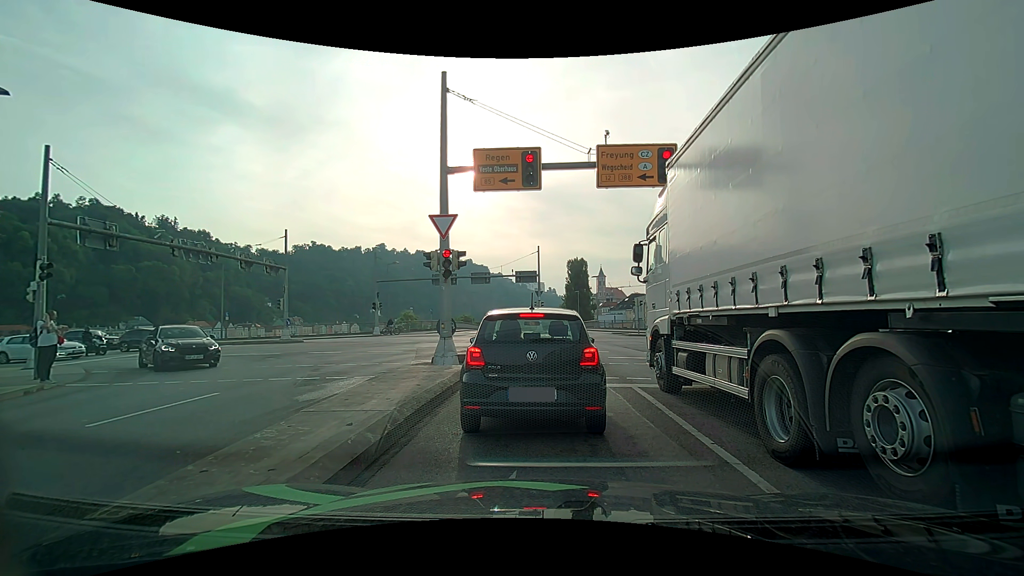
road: primary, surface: asphalt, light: Day
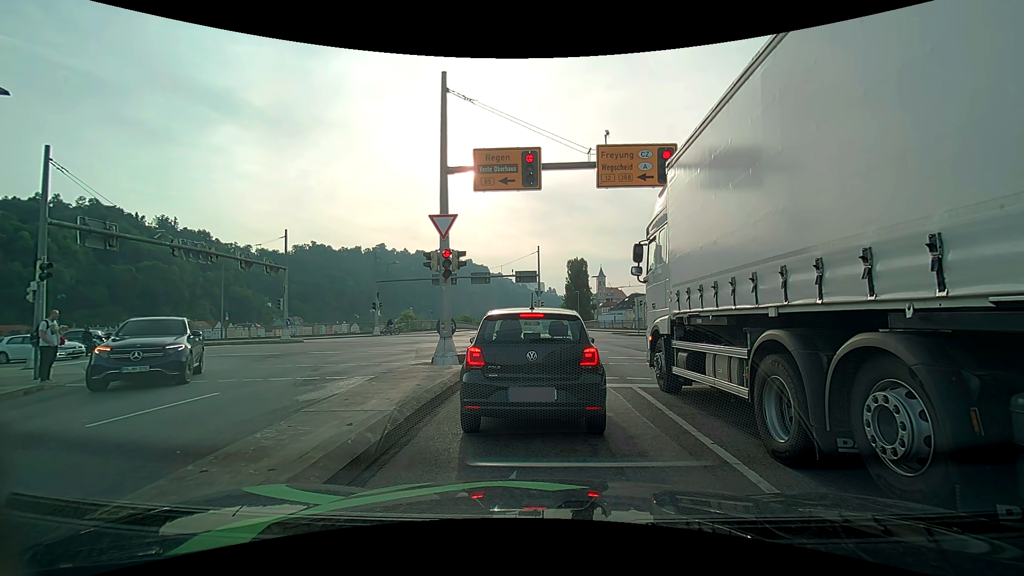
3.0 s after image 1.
(0.0, 0.0) m; 0°
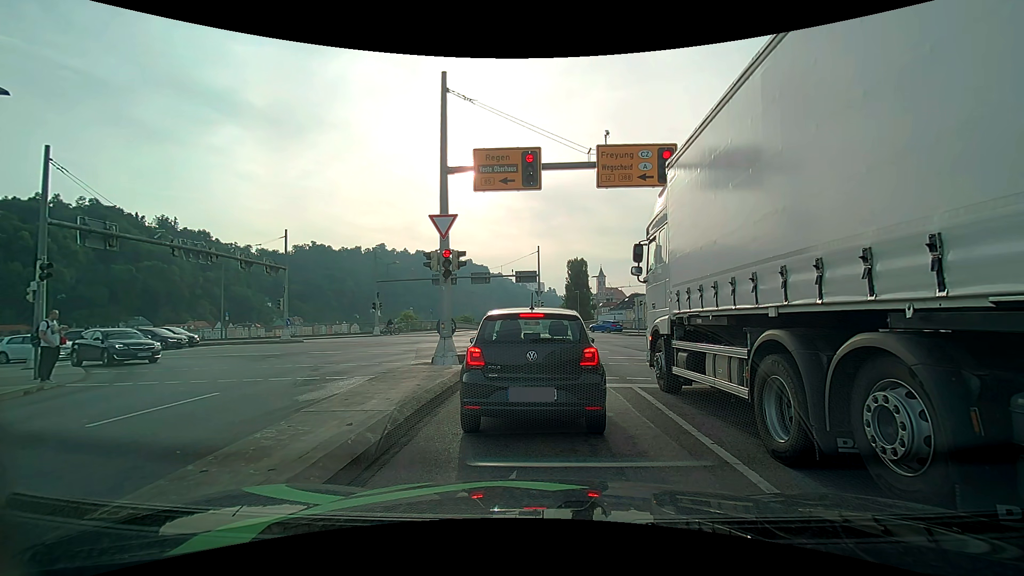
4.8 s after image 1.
(0.0, 0.0) m; 0°
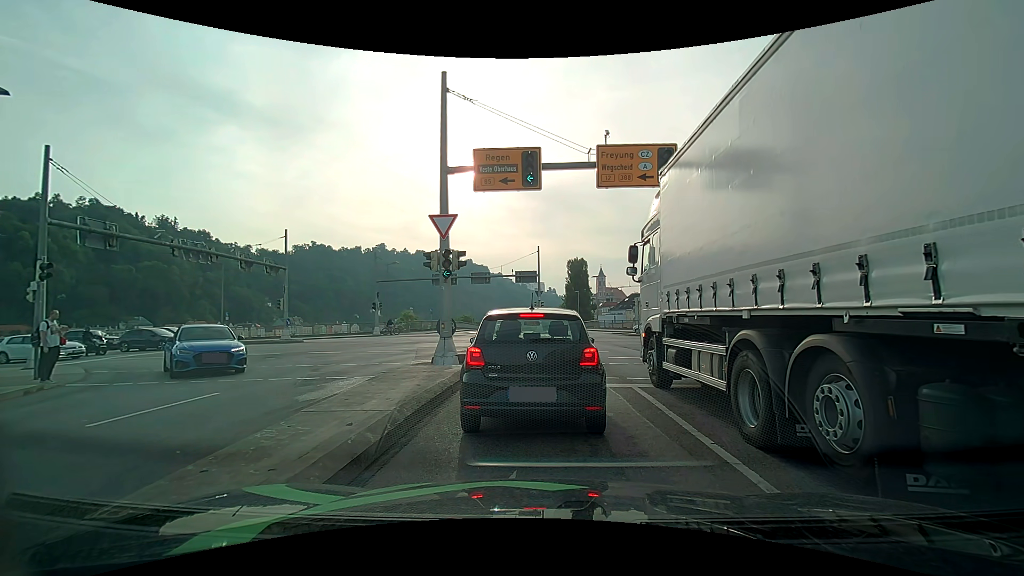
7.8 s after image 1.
(0.0, 0.0) m; 0°
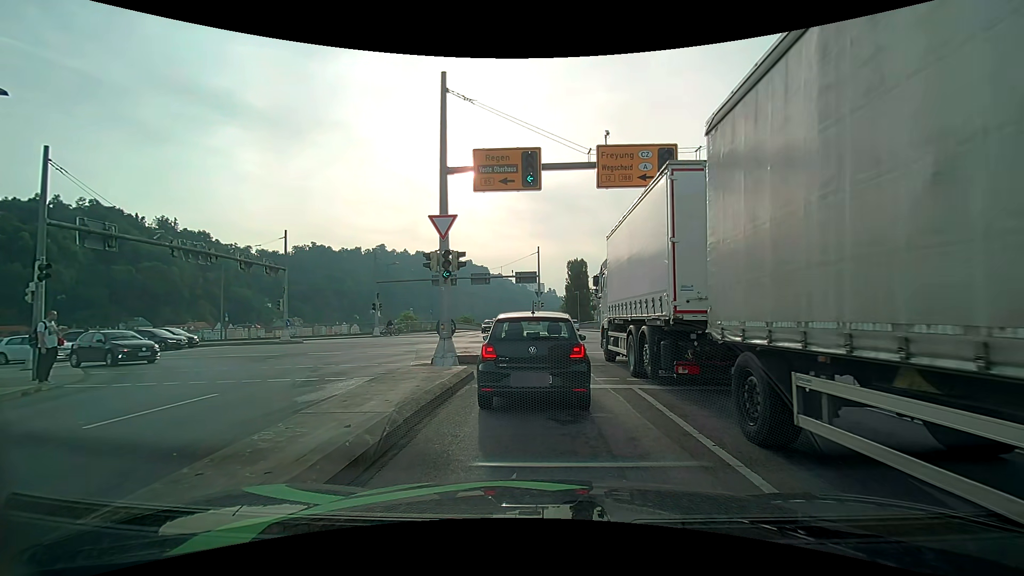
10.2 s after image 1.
(0.0, 0.0) m; 0°
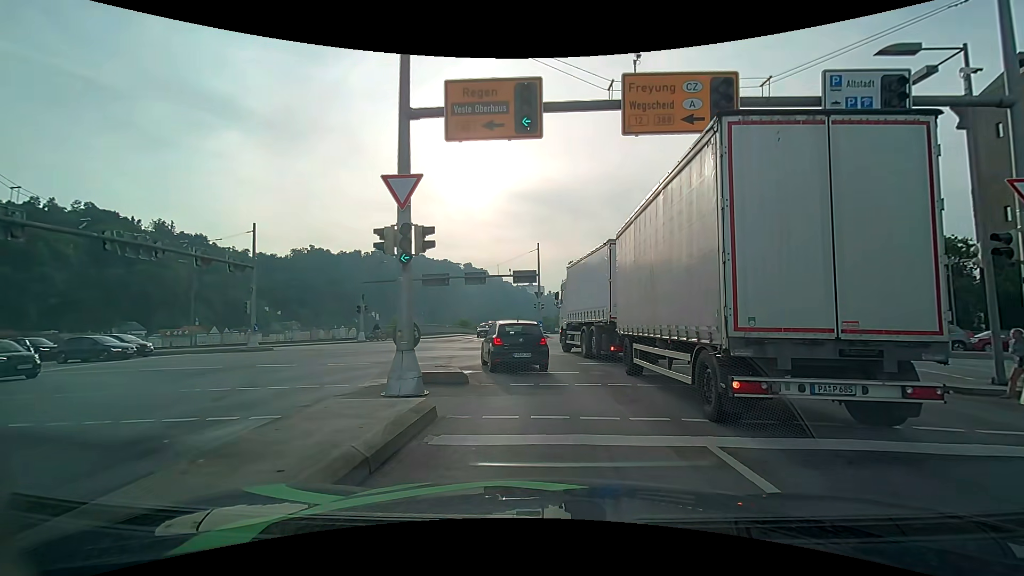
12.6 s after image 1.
(-0.2, +4.7) m; -2°
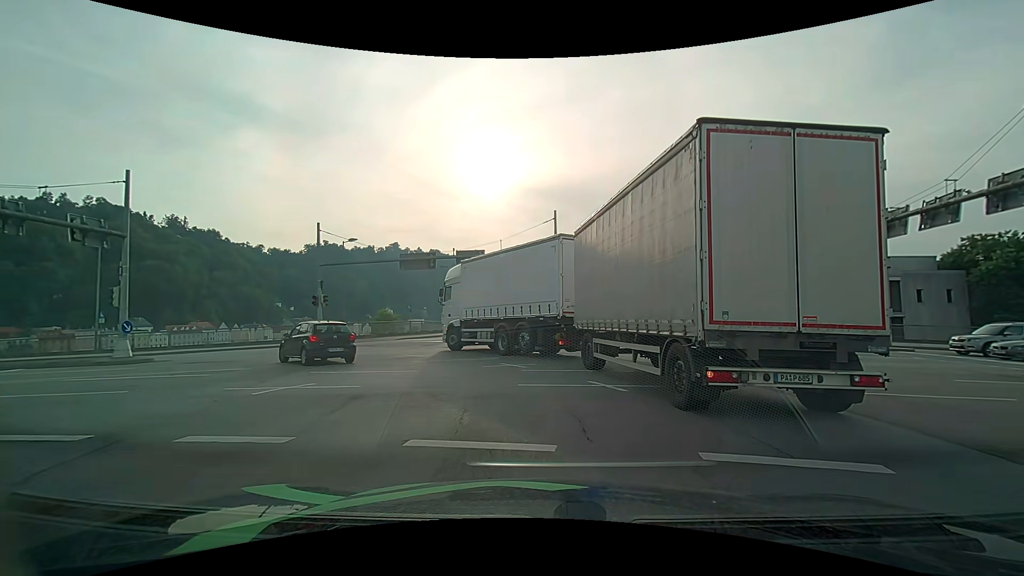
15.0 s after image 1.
(0.0, +12.2) m; -1°
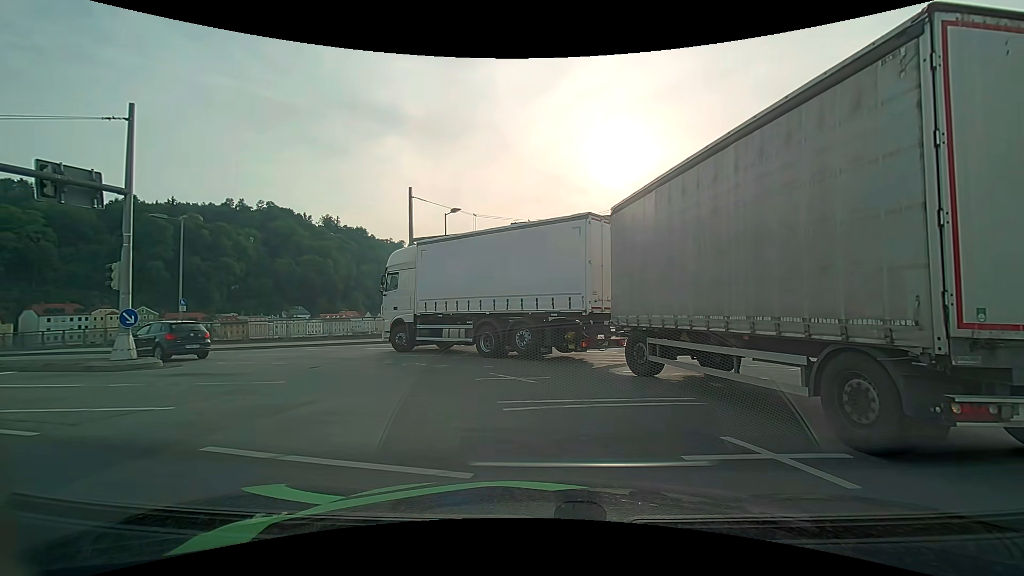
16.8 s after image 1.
(-1.3, +9.6) m; -15°
(-2, +10) (-8, +17) (-17, +21) (-27, +24) (-36, +27) (-46, +30) (-55, +33) (-65, +36) (-75, +38) (-84, +41) m
